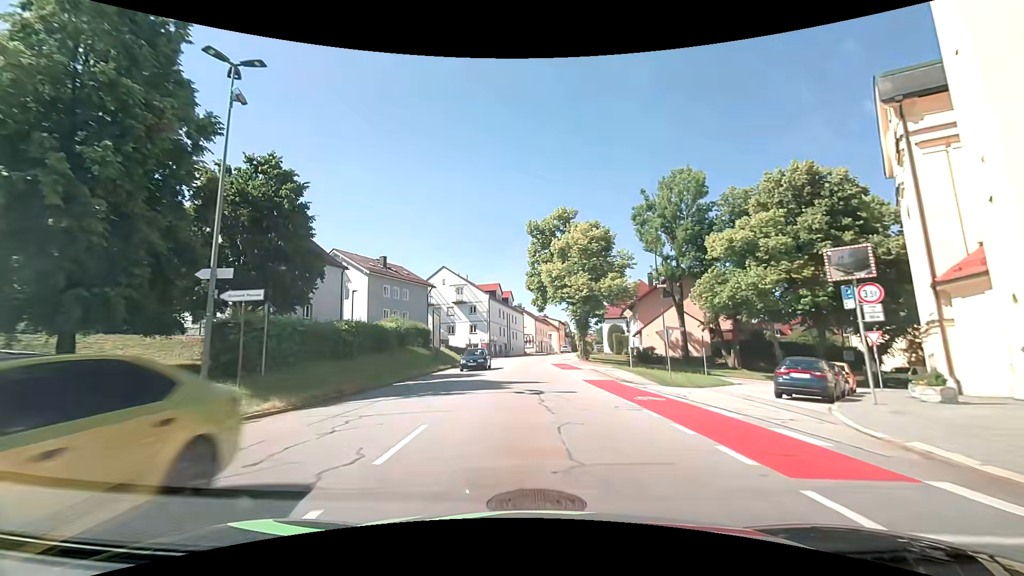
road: tertiary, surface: asphalt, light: Day
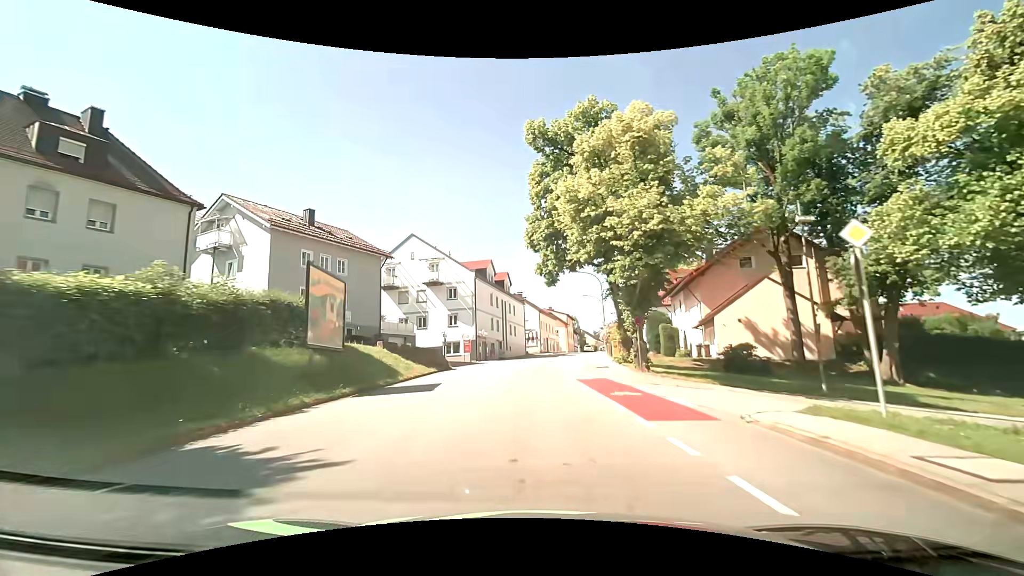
(-0.1, +21.9) m; -1°
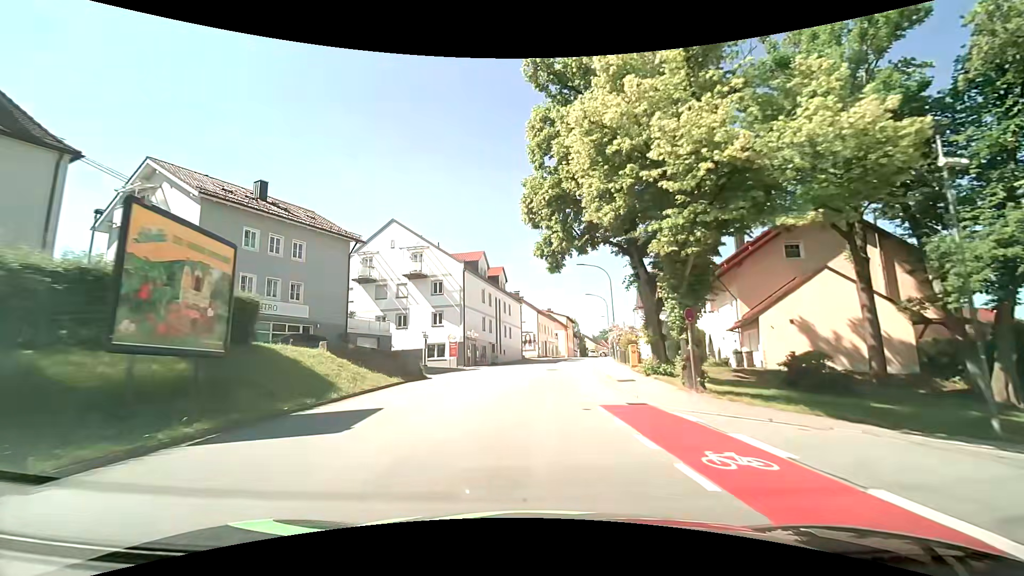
(0.0, +7.4) m; +1°
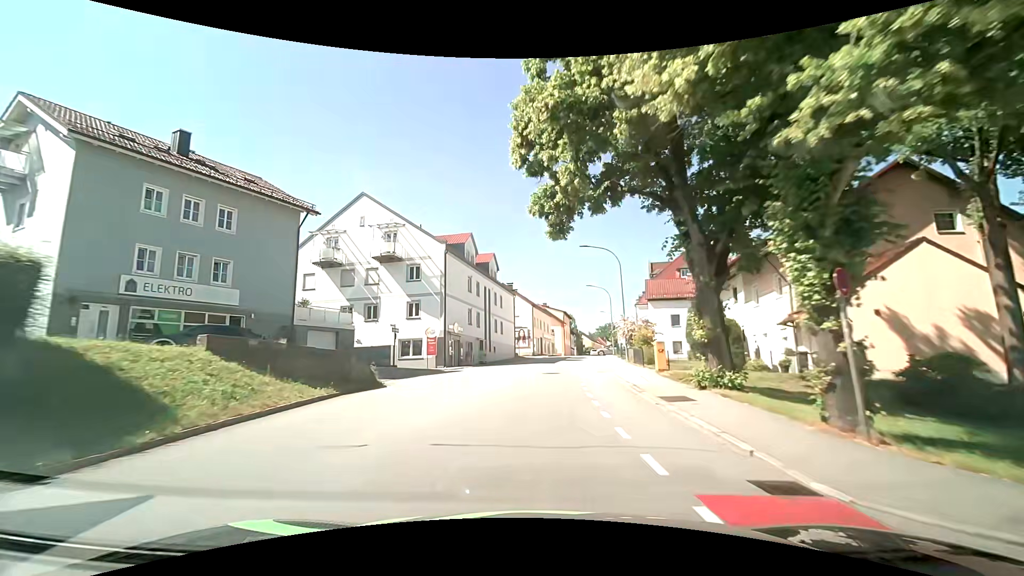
(0.0, +7.3) m; 0°
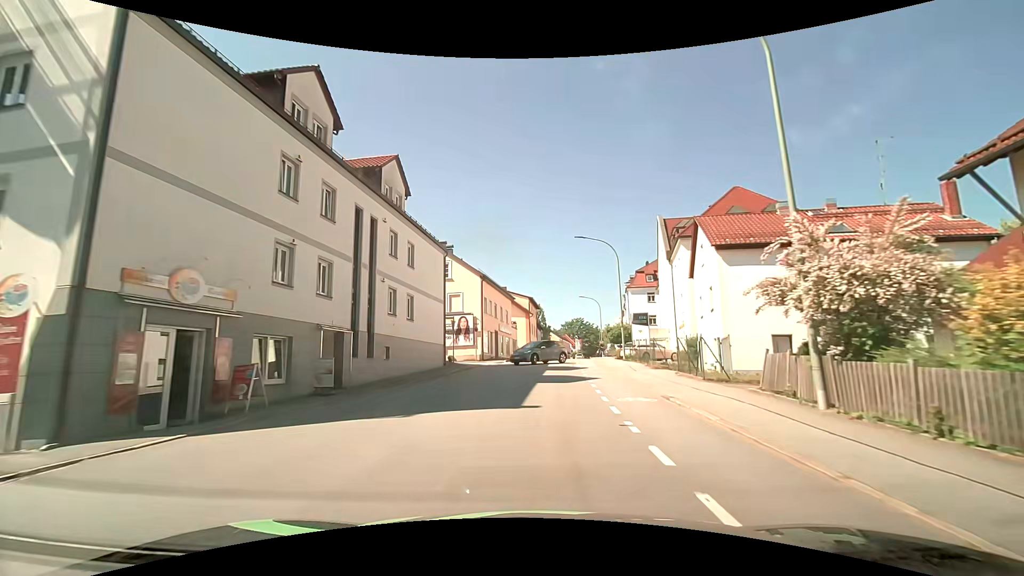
(+0.9, +27.7) m; +4°
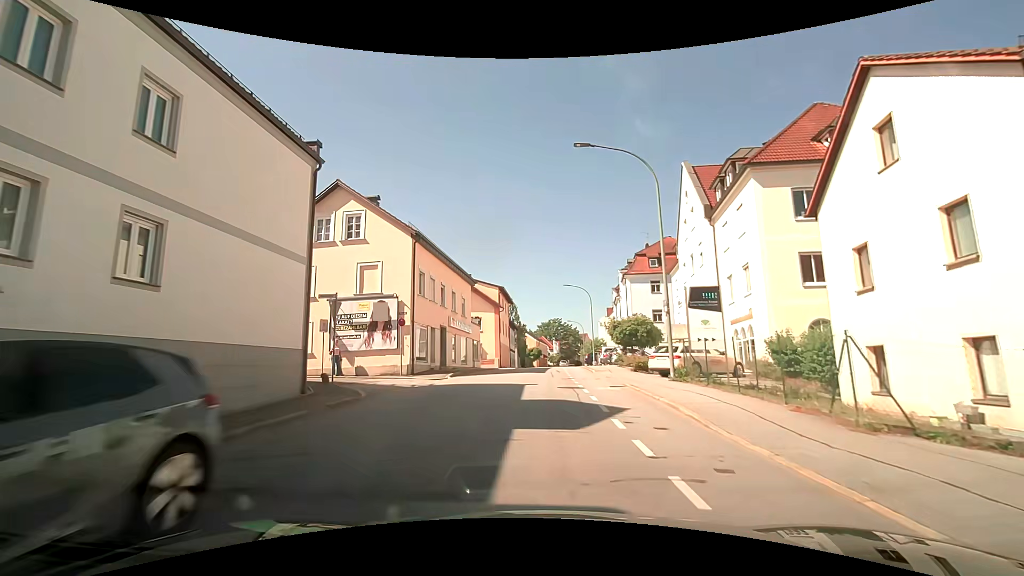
(+0.6, +16.6) m; +4°
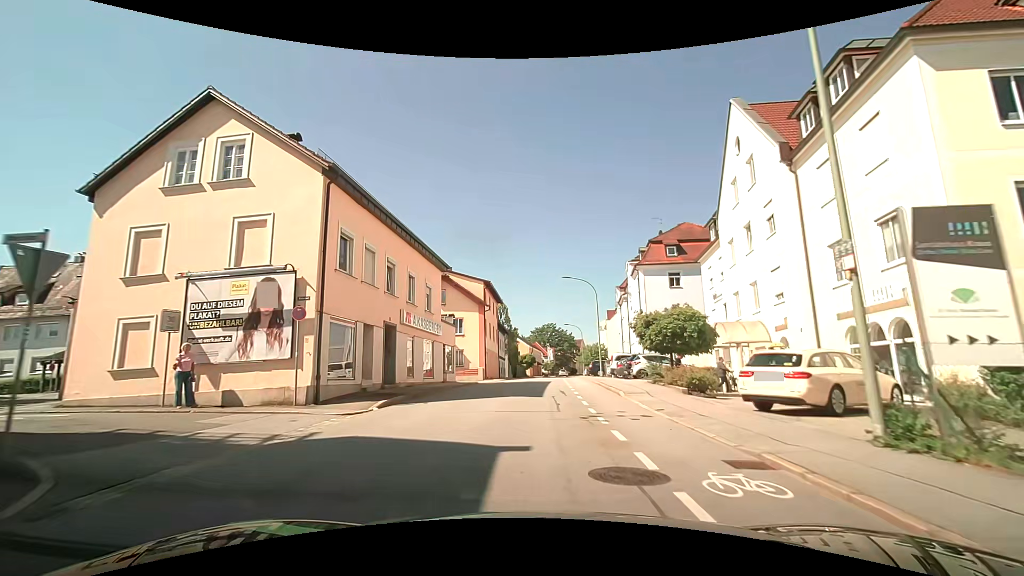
(0.0, +10.5) m; 0°
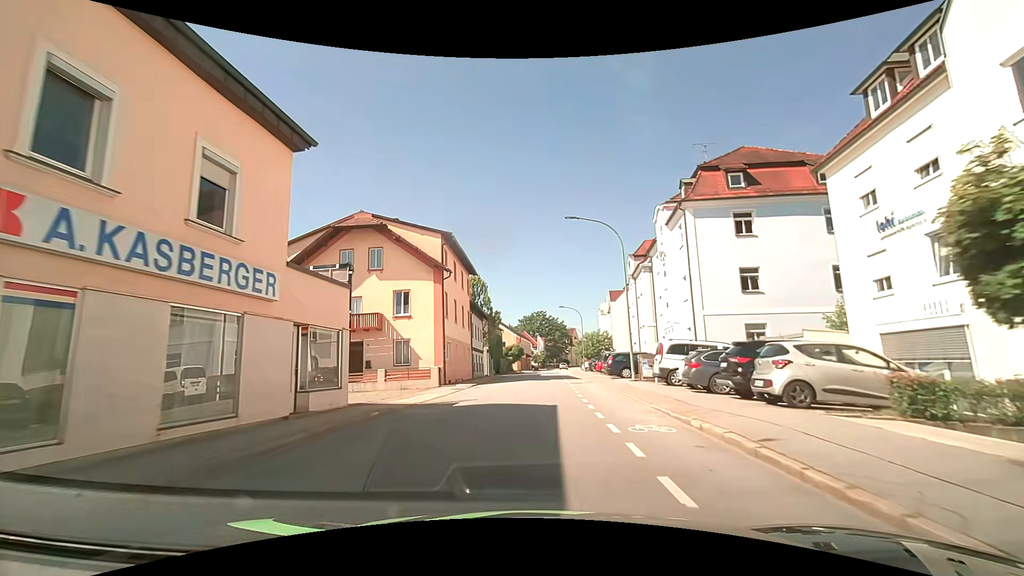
(+0.2, +17.8) m; +1°
(0, +10) (+1, +20) (+1, +30) (+1, +40) (+2, +50) (+3, +60) (+3, +70) (+4, +80) (+5, +90) (+6, +100) m
